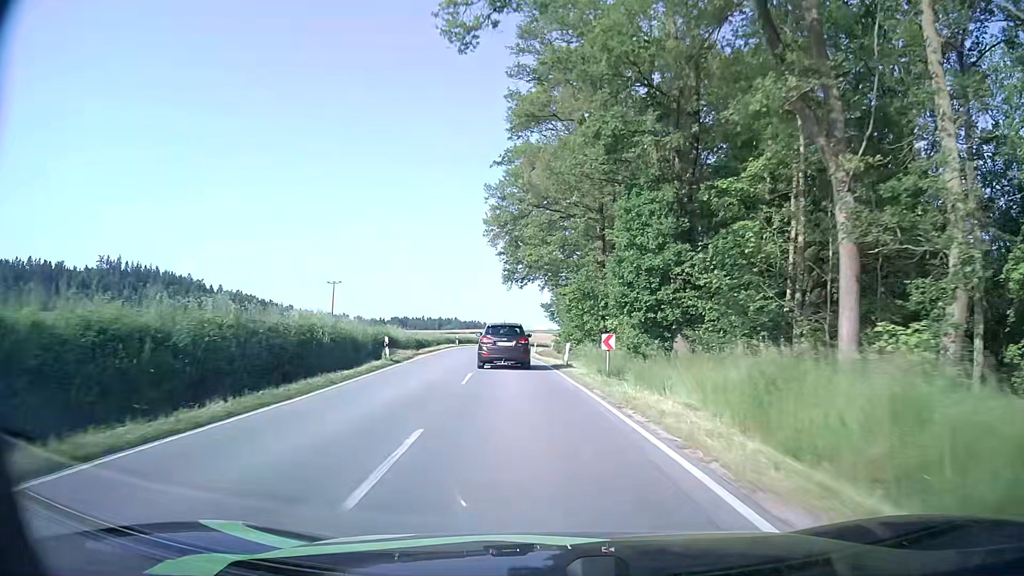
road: secondary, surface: asphalt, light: Day
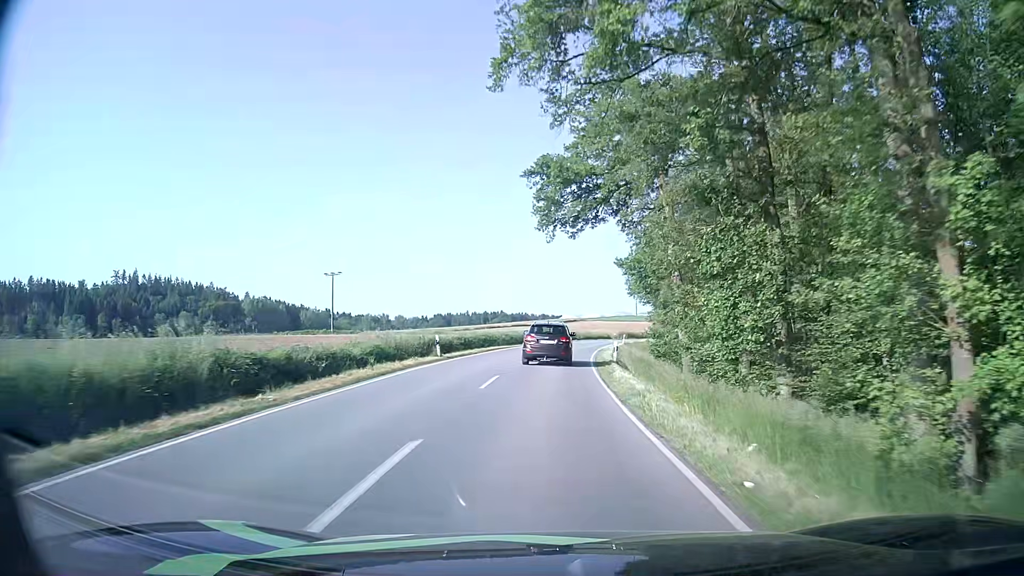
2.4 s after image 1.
(-2.1, +36.0) m; -4°
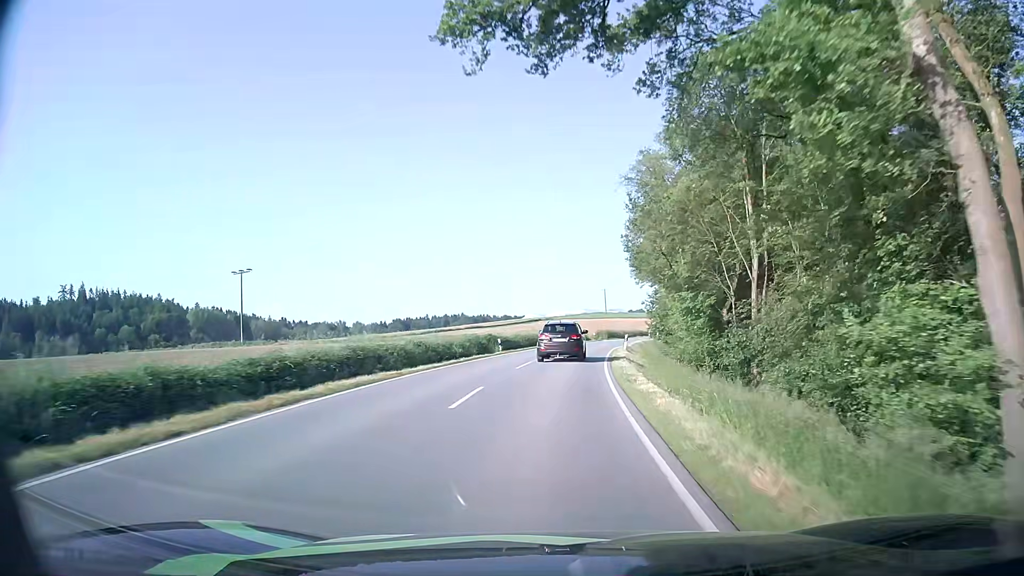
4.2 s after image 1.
(+0.5, +27.3) m; +3°
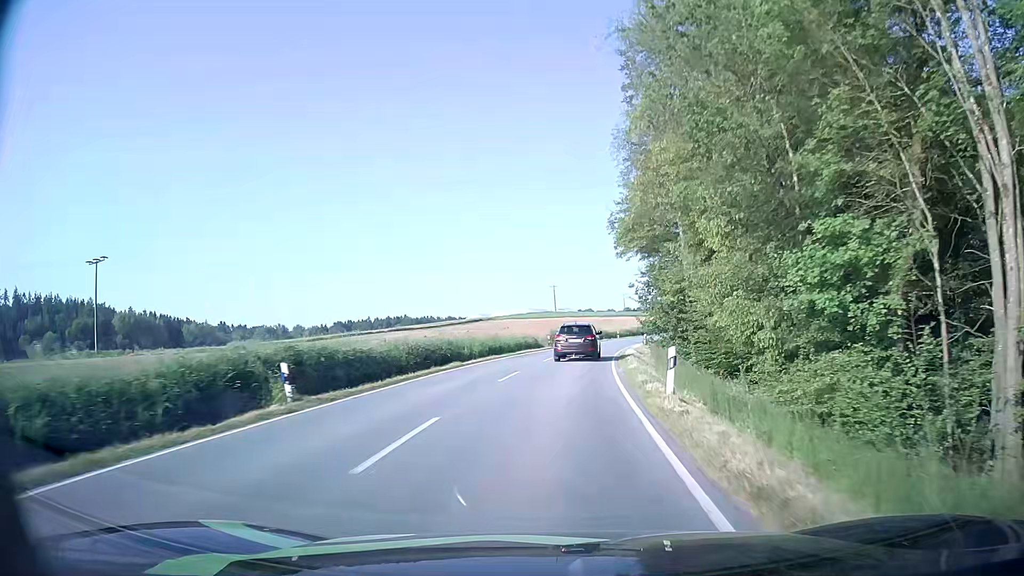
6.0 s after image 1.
(+1.2, +28.2) m; +4°
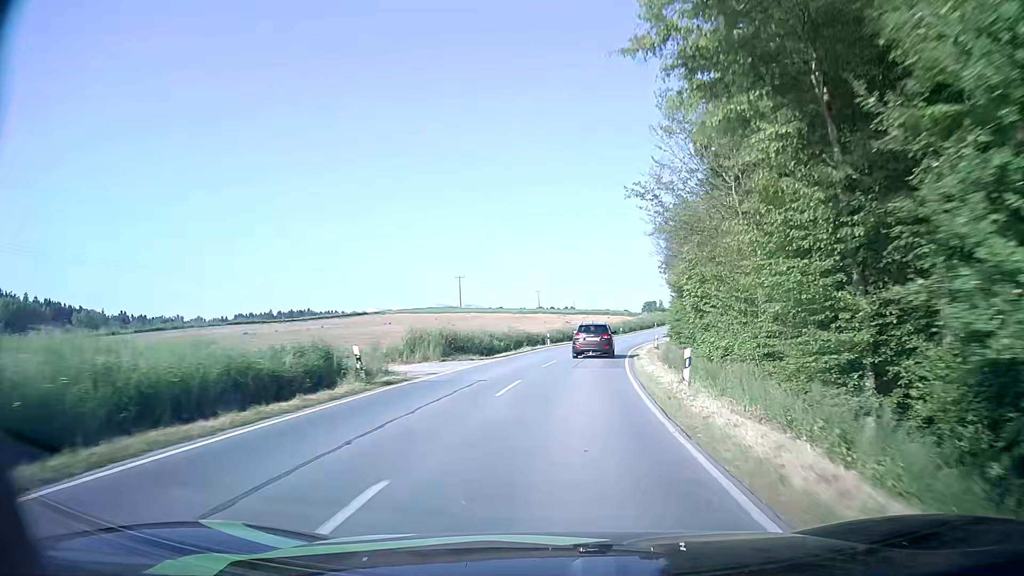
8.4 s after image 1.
(+2.1, +38.7) m; +7°
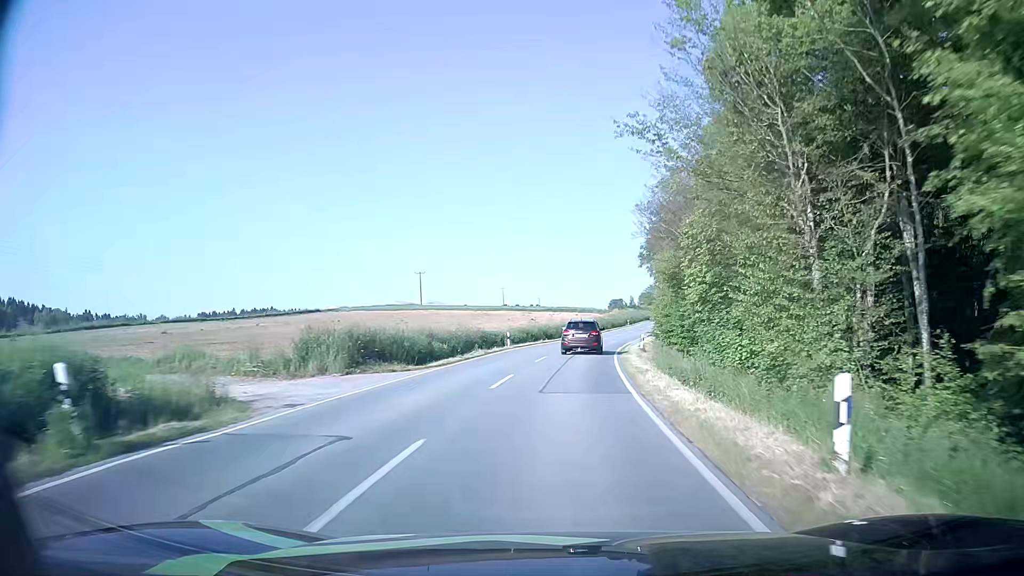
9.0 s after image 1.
(+0.3, +9.9) m; +3°
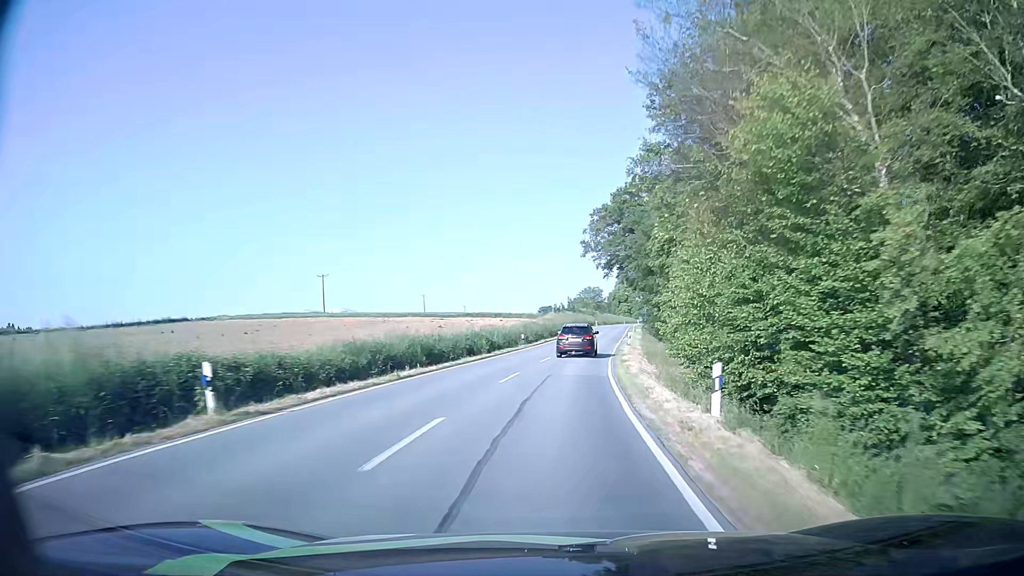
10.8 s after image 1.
(+1.9, +30.5) m; +6°
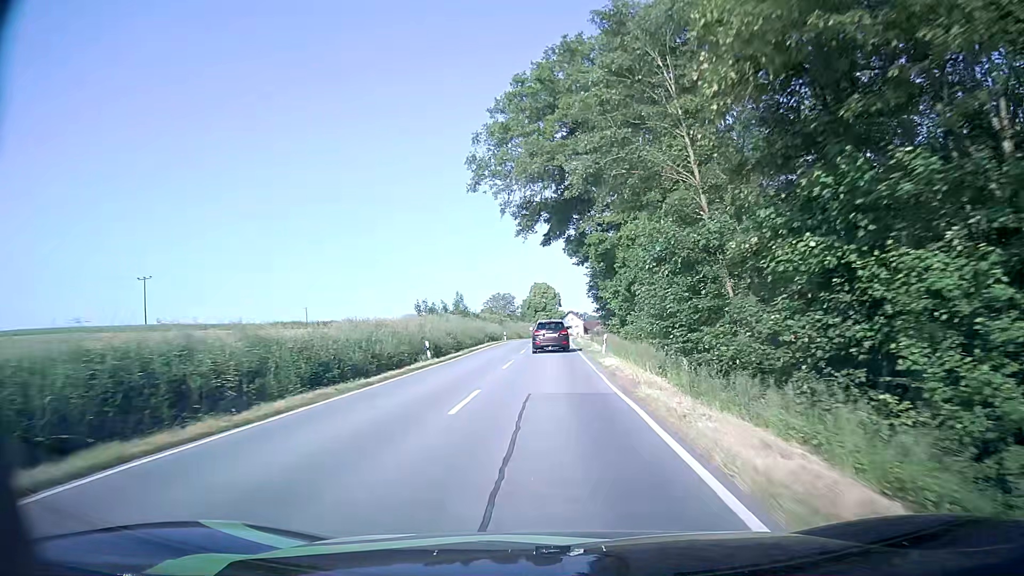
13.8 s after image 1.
(+4.0, +53.4) m; +7°
(0, +10) (0, +20) (0, +30) (0, +40) (0, +50) (0, +60) (+1, +70) (+2, +80) (+3, +90) (+4, +100) m
